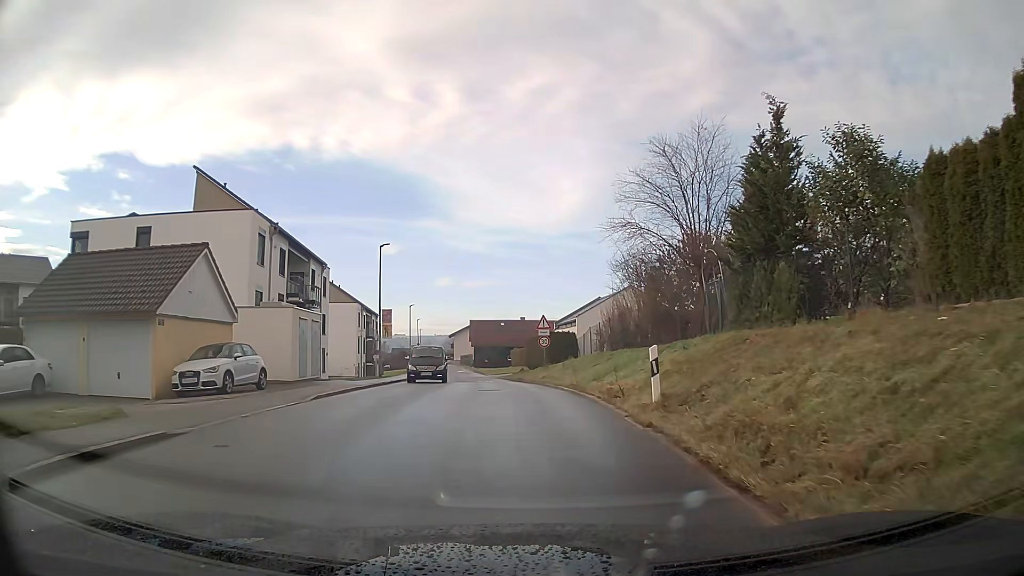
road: tertiary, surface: asphalt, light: Day
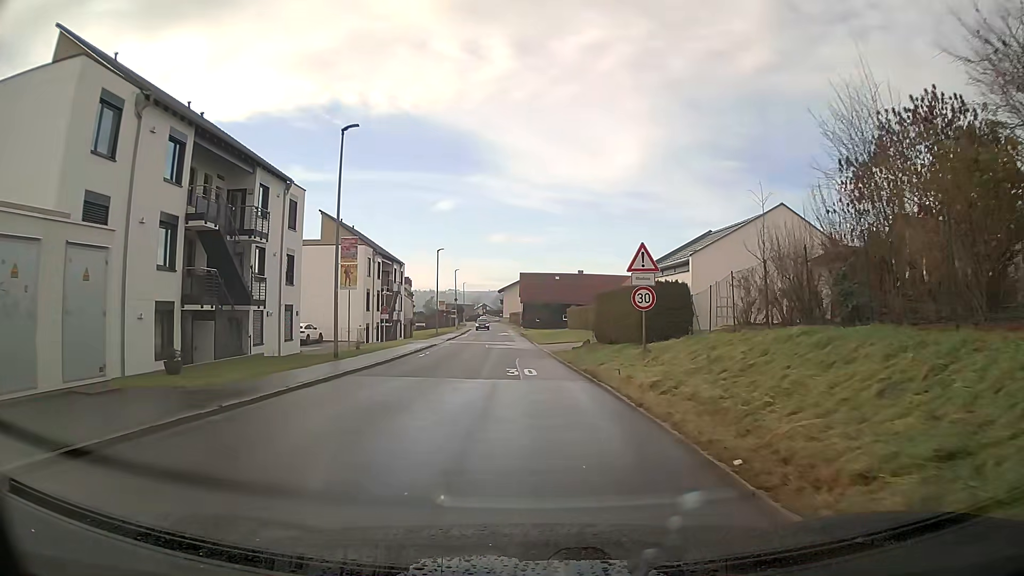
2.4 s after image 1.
(-0.7, +18.3) m; -4°
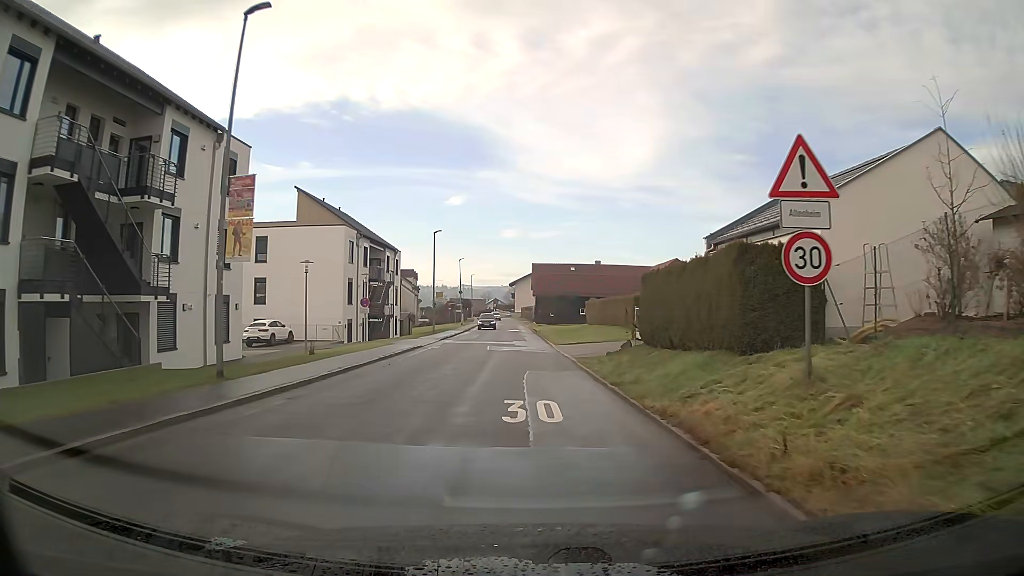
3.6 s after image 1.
(-0.1, +9.7) m; -1°
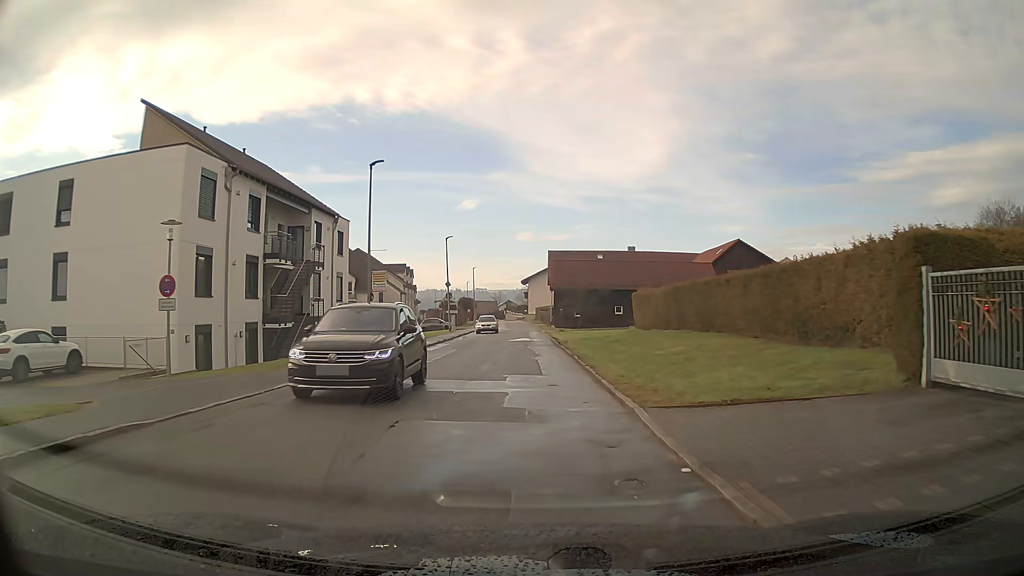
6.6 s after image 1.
(-0.2, +24.5) m; -1°
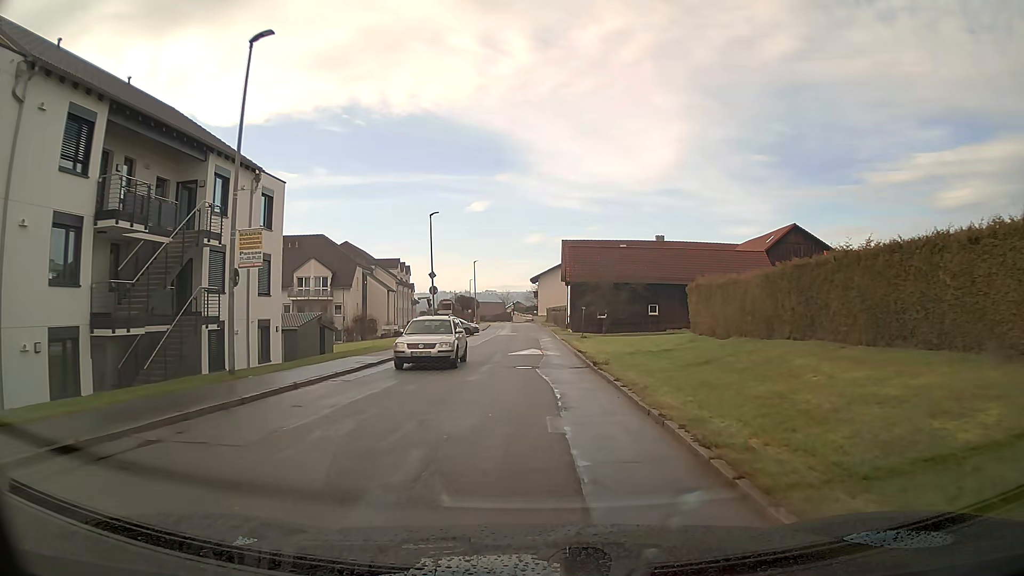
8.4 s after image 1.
(-0.2, +14.2) m; -1°
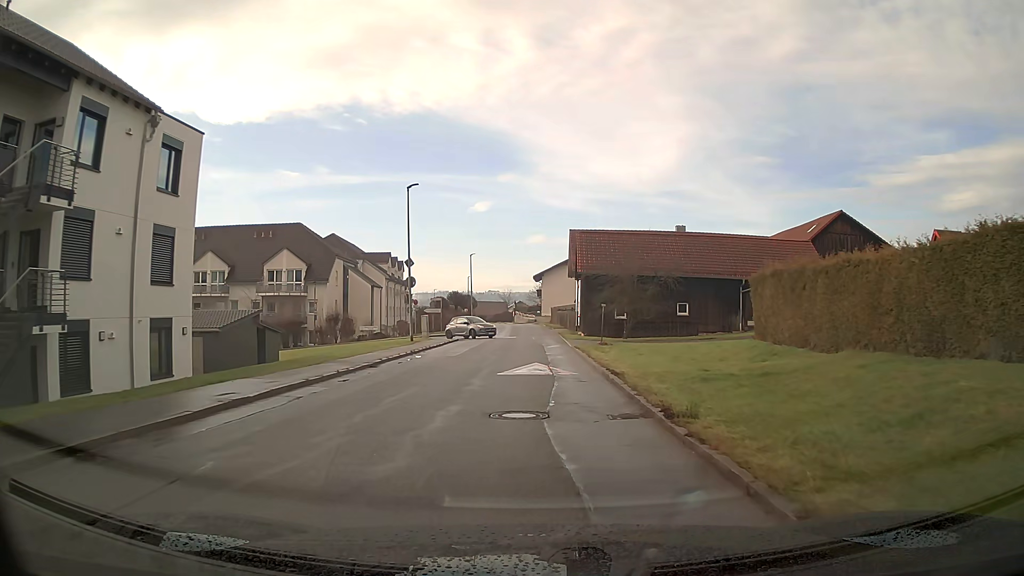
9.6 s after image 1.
(0.0, +9.4) m; 0°
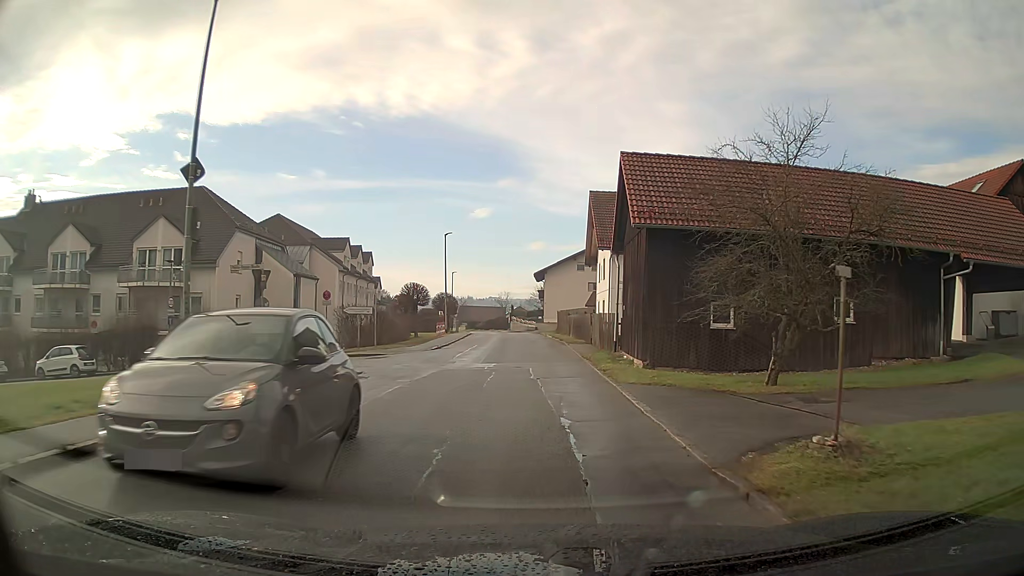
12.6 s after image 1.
(0.0, +23.2) m; 0°
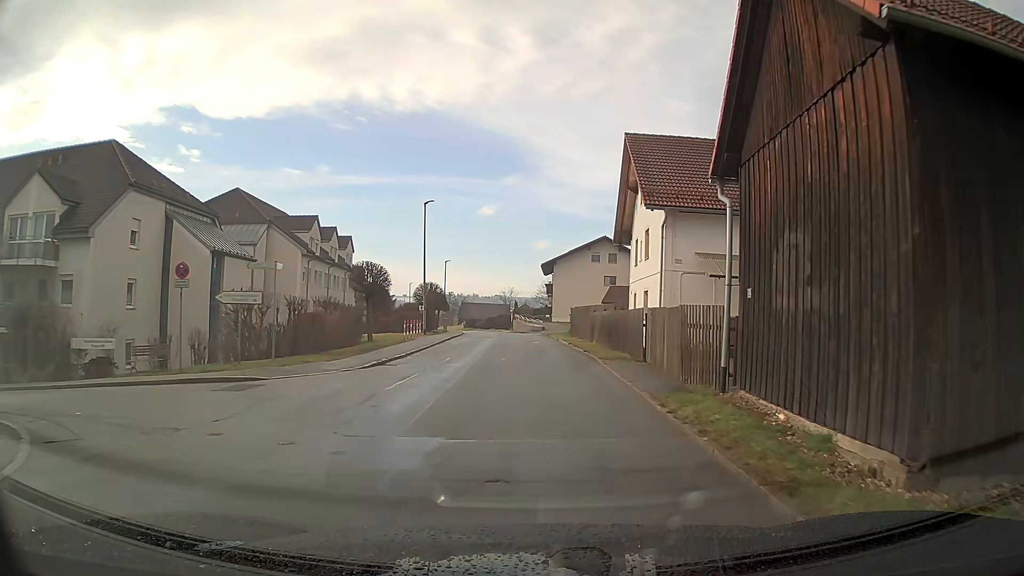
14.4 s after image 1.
(-0.1, +13.8) m; -1°
(0, +10) (0, +20) (0, +30) (0, +40) (-1, +50) (-1, +60) (-2, +70) (-4, +80) (-6, +89) (-9, +99) m
